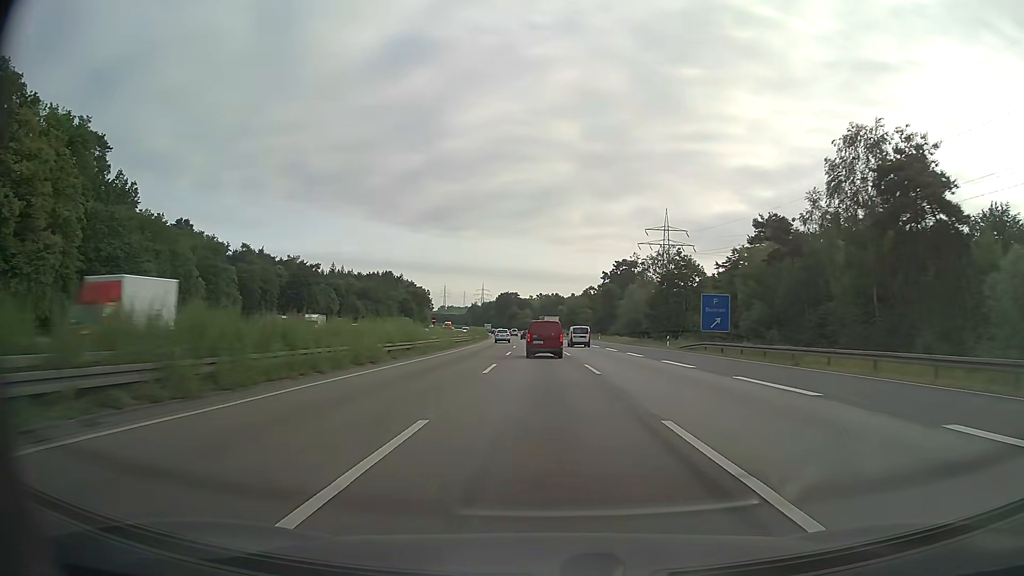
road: motorway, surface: asphalt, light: Day
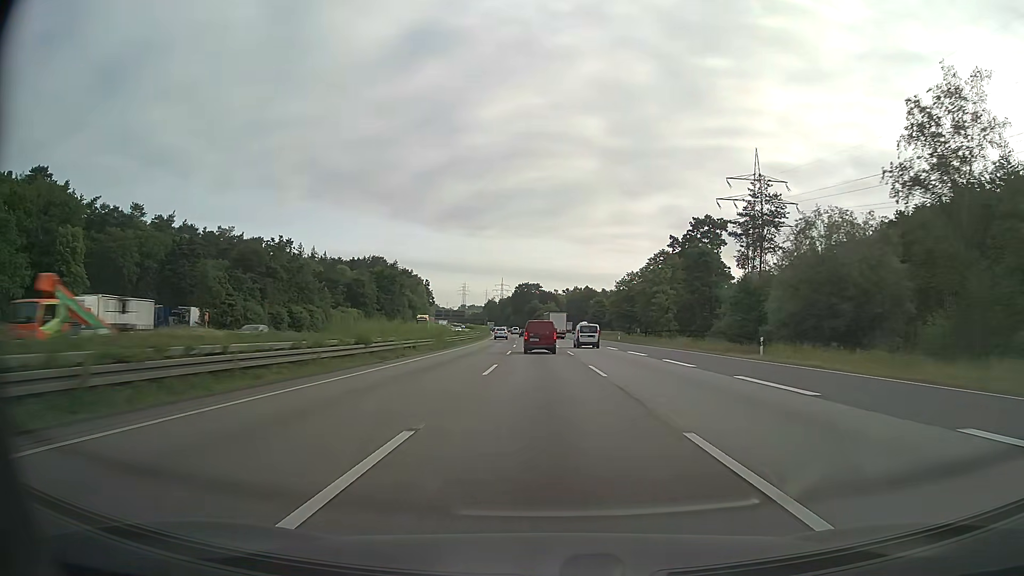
(-1.4, +72.3) m; -2°
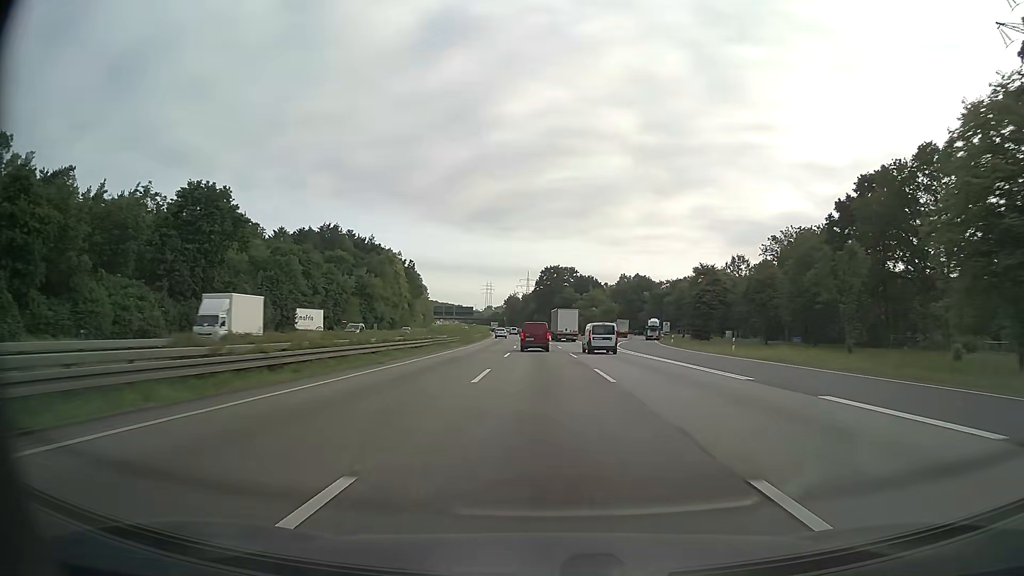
(-1.9, +91.1) m; -2°
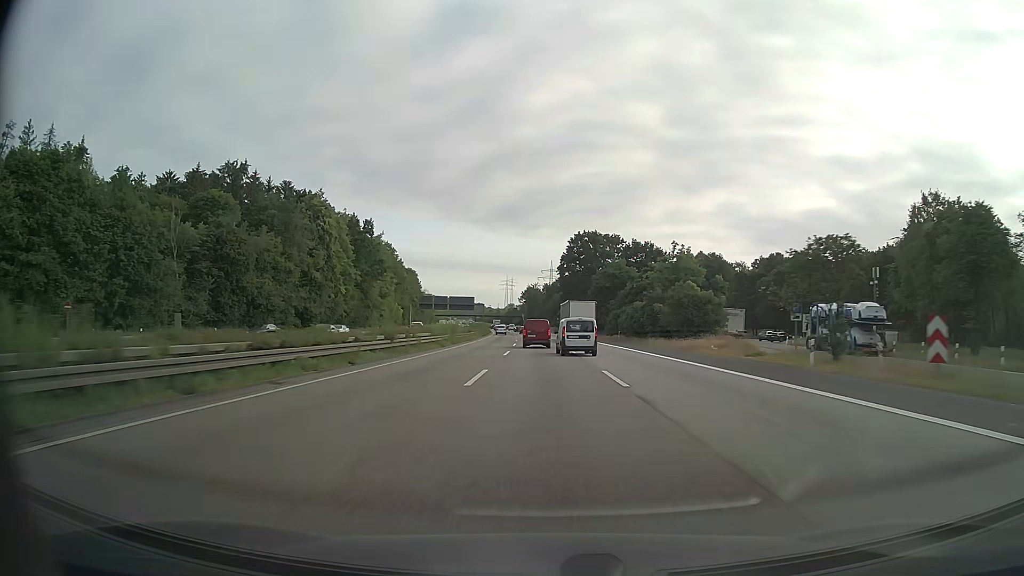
(-1.4, +73.2) m; -2°
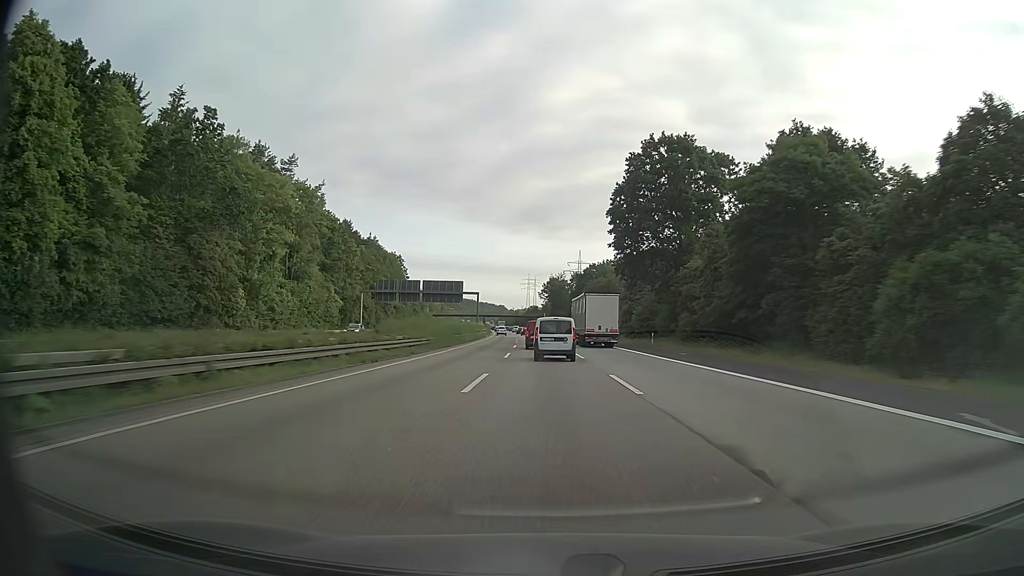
(-1.3, +72.2) m; -2°
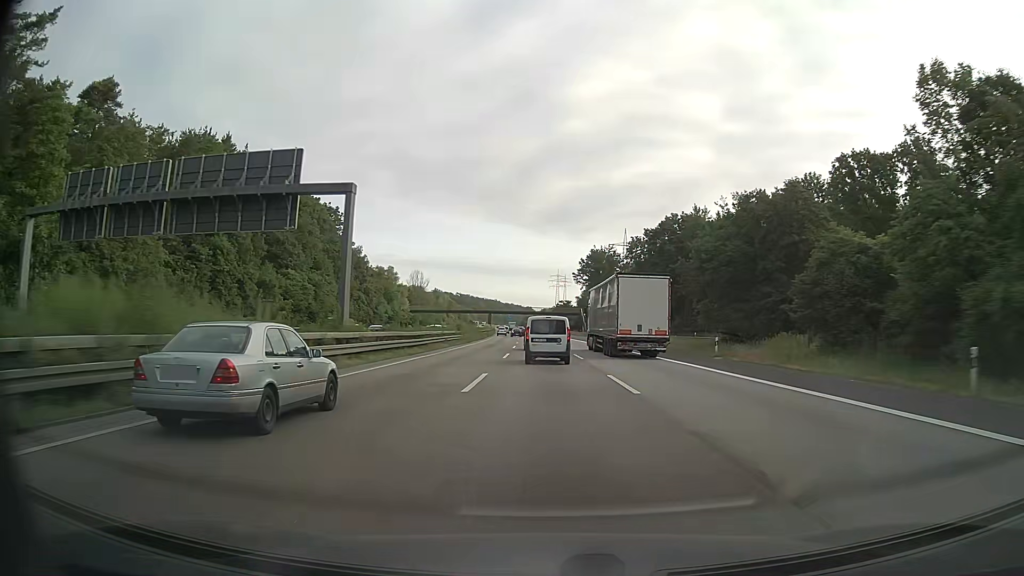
(-2.0, +88.3) m; -3°
